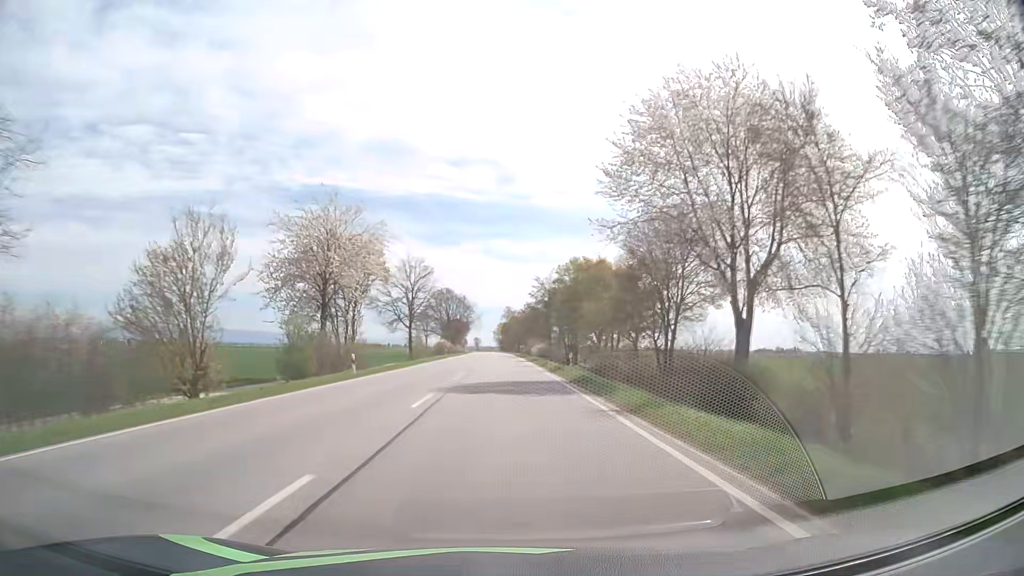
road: primary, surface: asphalt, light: Day
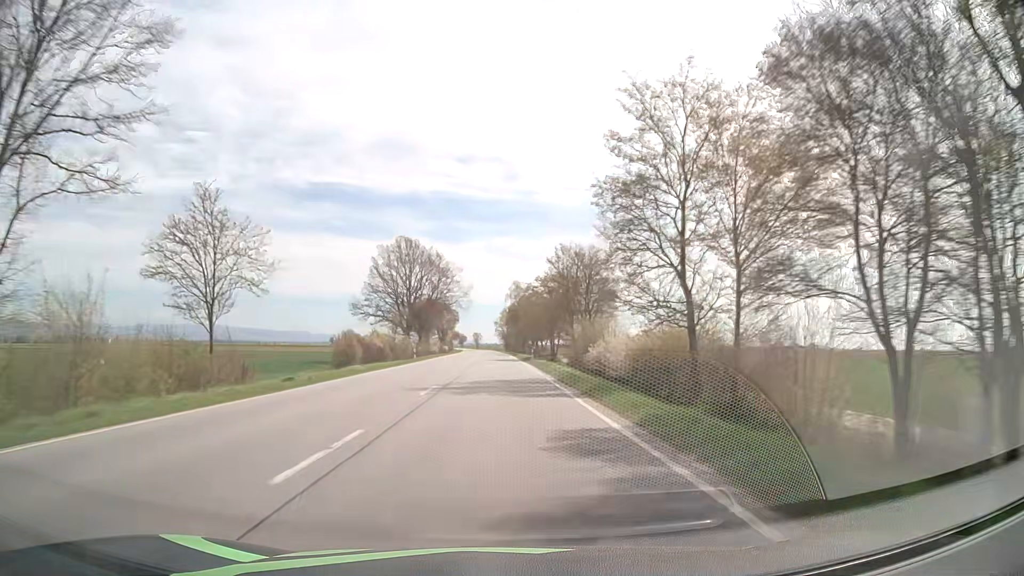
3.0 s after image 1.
(-0.1, +80.7) m; 0°
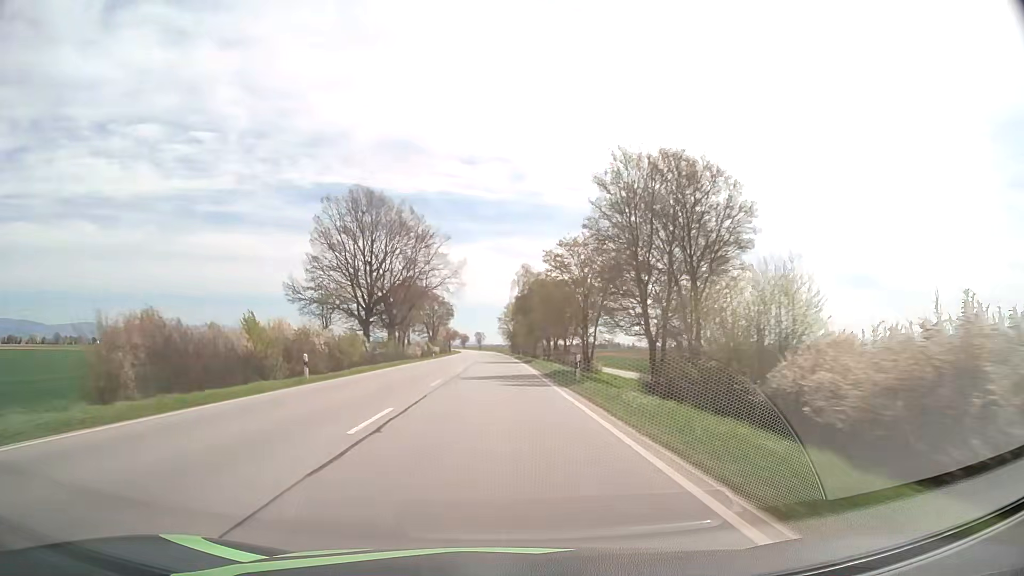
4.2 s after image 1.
(-0.2, +32.5) m; 0°
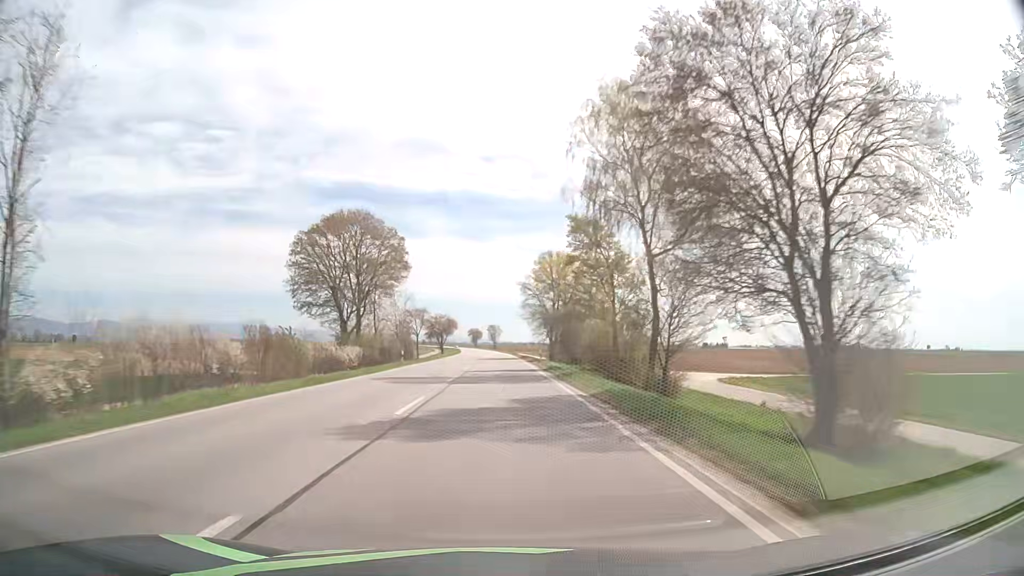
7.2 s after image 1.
(-1.3, +81.5) m; -1°
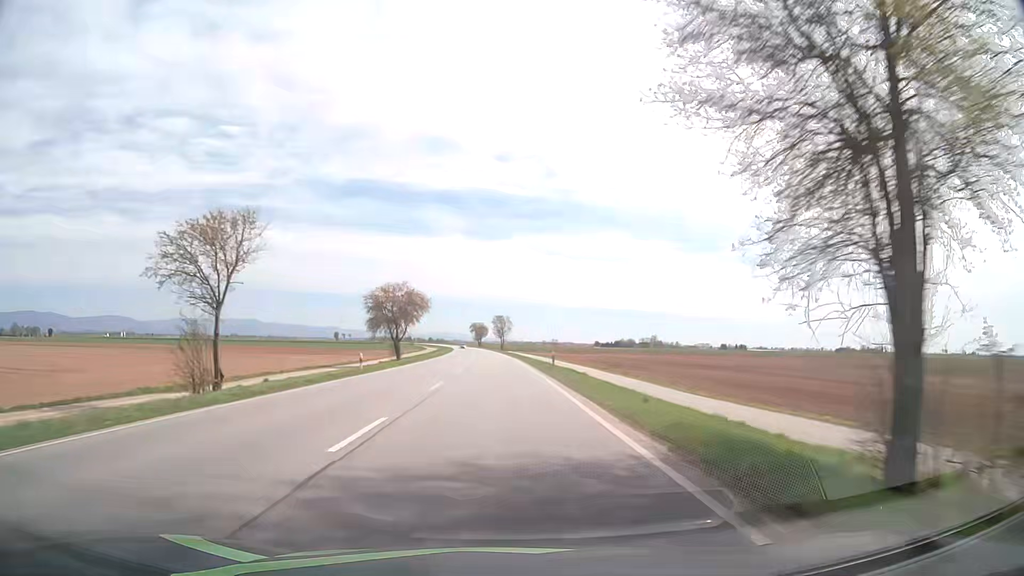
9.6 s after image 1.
(-0.8, +64.8) m; -1°
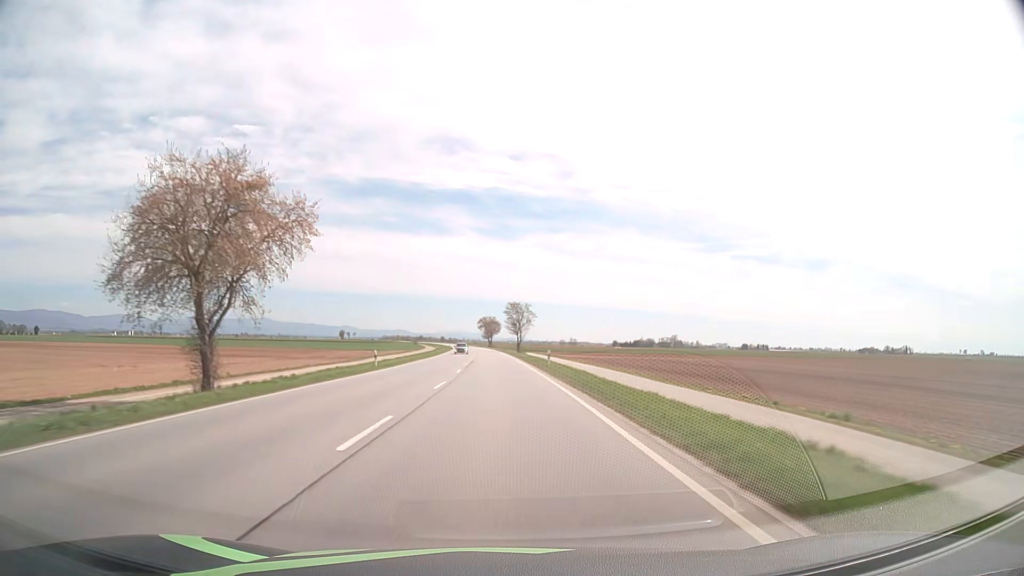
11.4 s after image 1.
(-0.4, +48.1) m; -1°
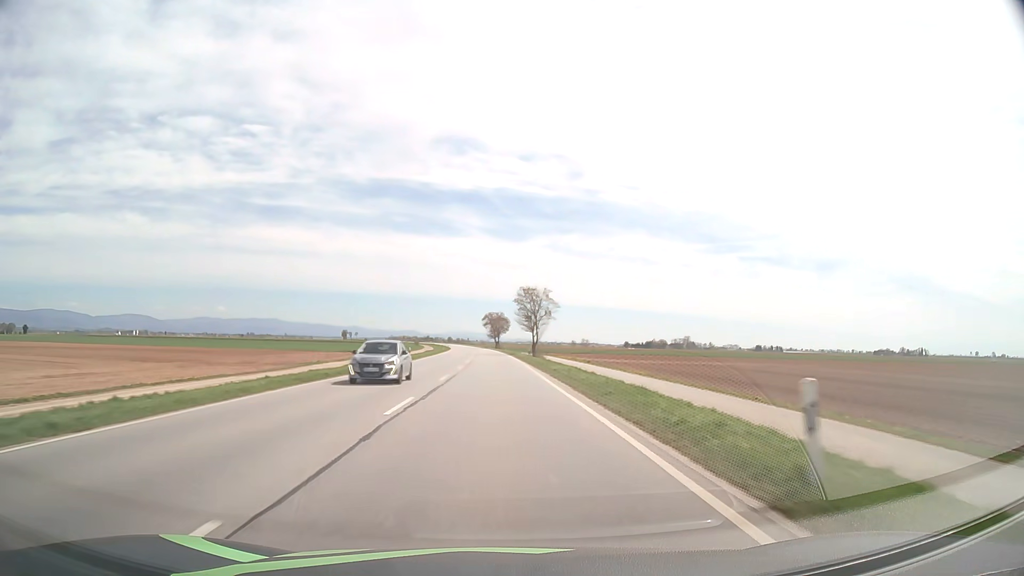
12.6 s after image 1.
(-0.2, +31.9) m; -1°
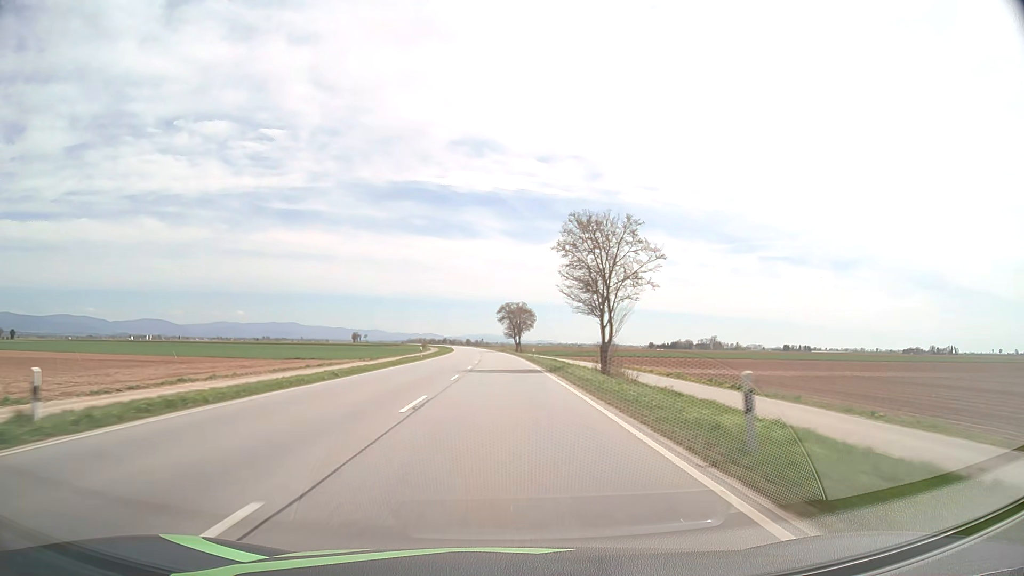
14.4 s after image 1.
(-0.6, +47.6) m; -2°
(0, +10) (0, +20) (0, +30) (0, +40) (-1, +50) (-1, +60) (-1, +70) (-2, +80) (-2, +90) (-2, +100) m
